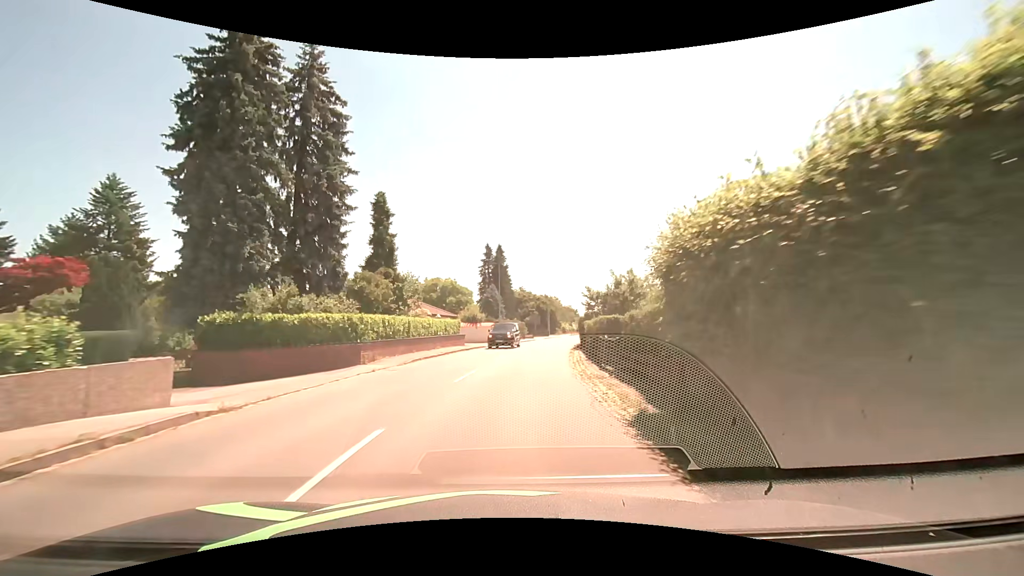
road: secondary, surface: asphalt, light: Day
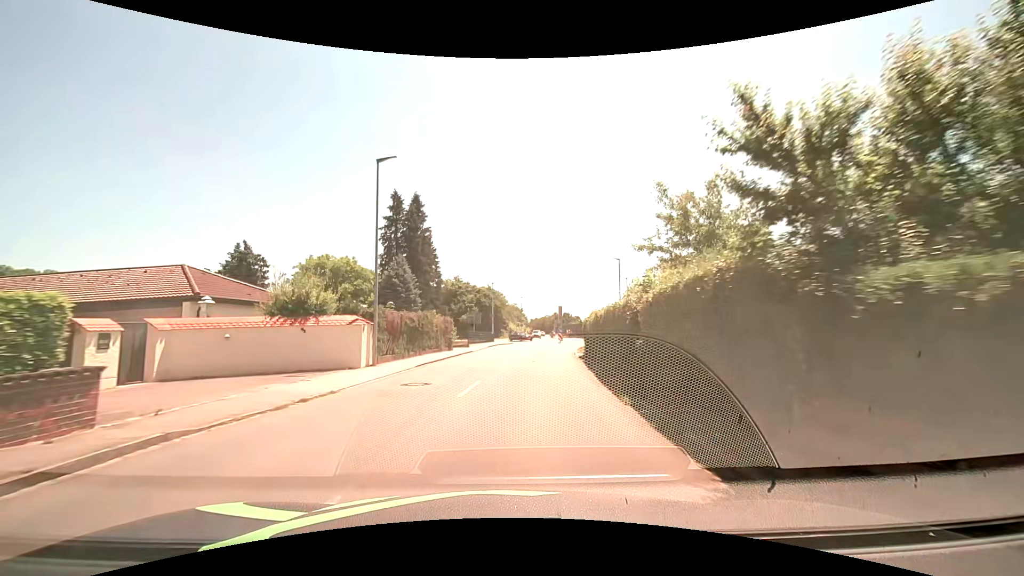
(+1.8, +29.9) m; +6°
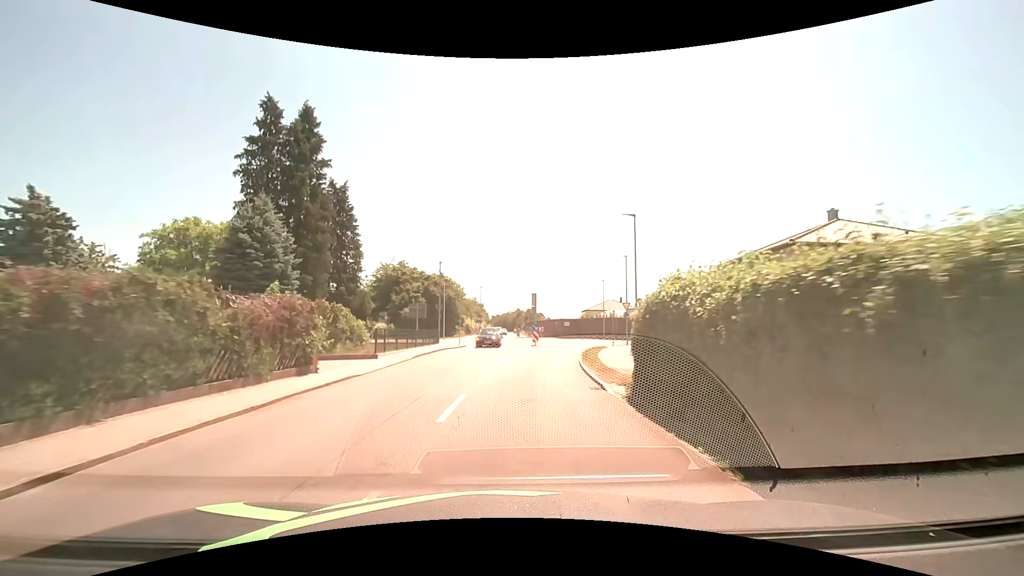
(+0.8, +18.0) m; +5°
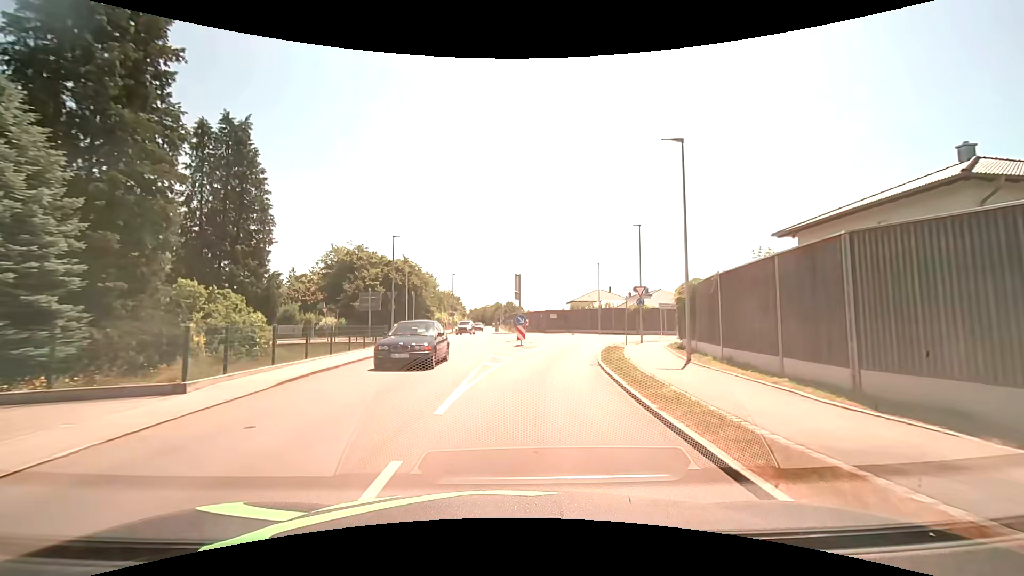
(+0.2, +11.3) m; +2°
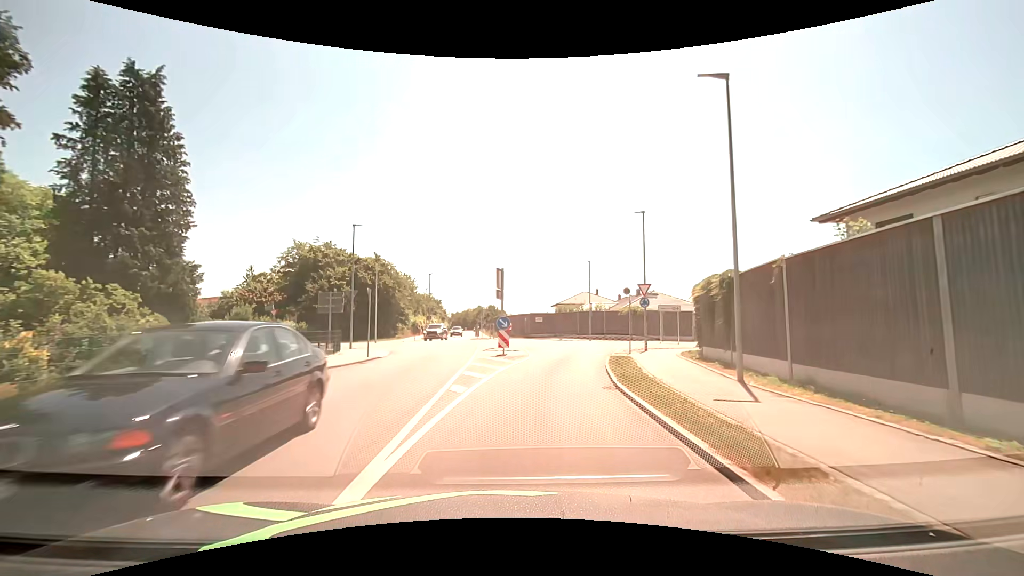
(+0.1, +5.3) m; +2°
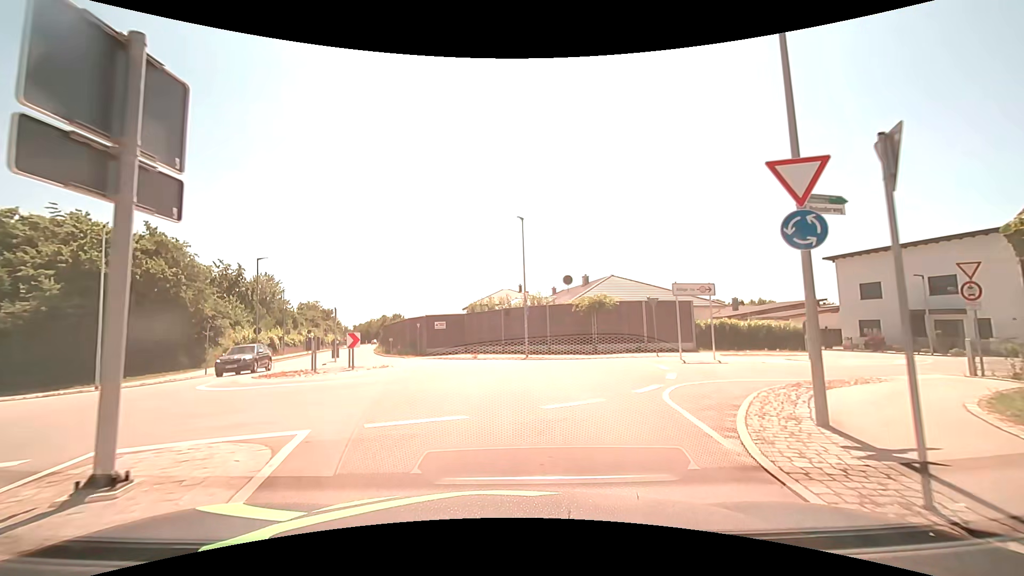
(+2.0, +21.7) m; +10°
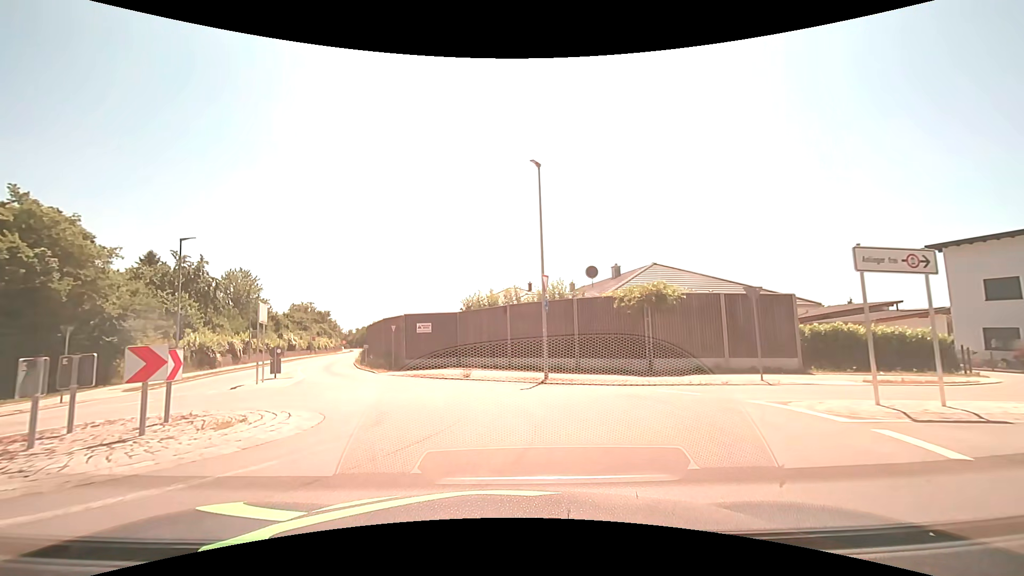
(-0.1, +10.1) m; -2°
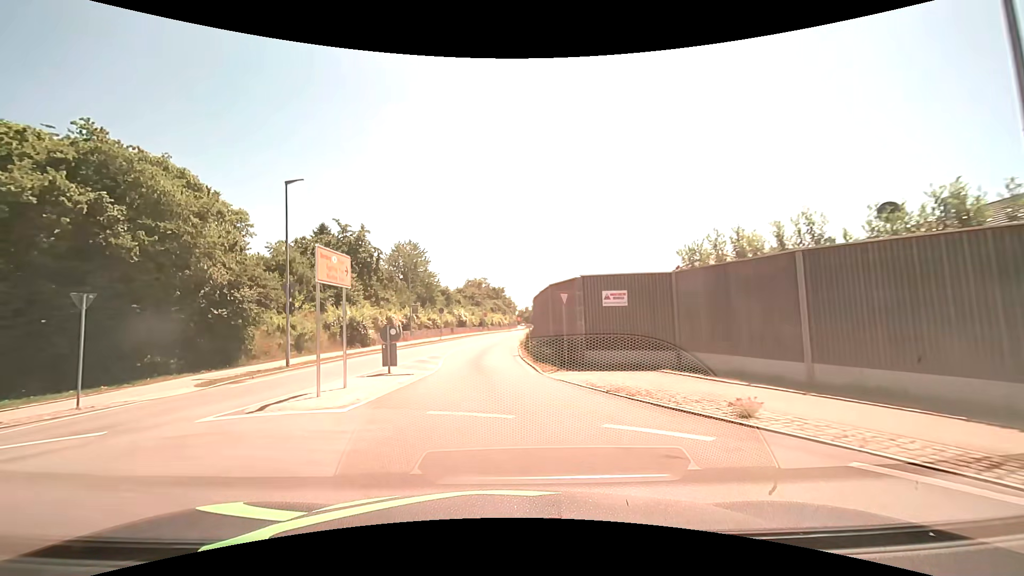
(-1.7, +11.5) m; -18°
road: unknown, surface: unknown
(-1, +10) (-2, +20) (-2, +30) (-2, +40) (-1, +50) (0, +60) (+1, +70) (+2, +80) (+3, +90) (+4, +100) m
